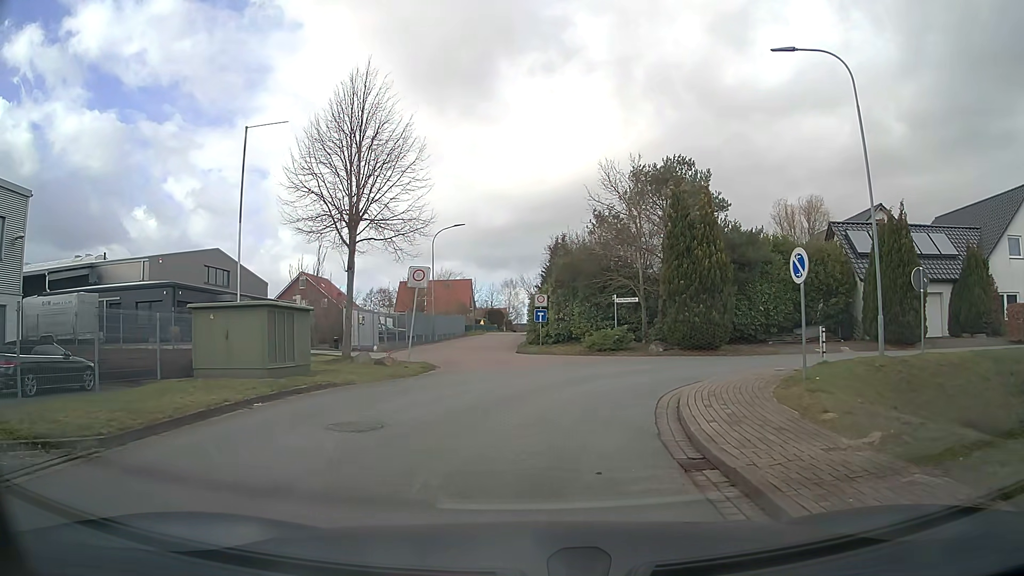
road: residential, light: Day
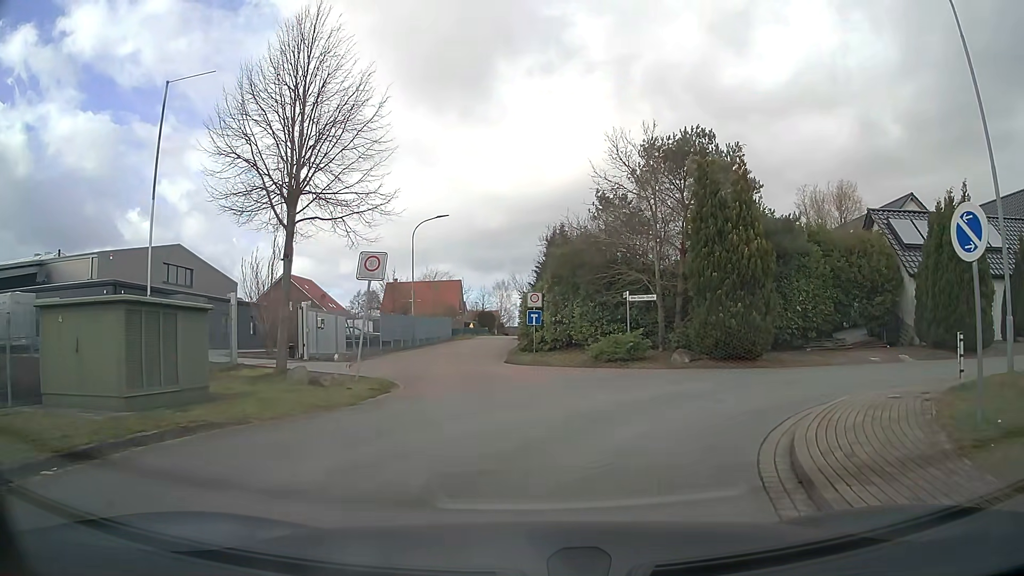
(0.0, +5.2) m; 0°
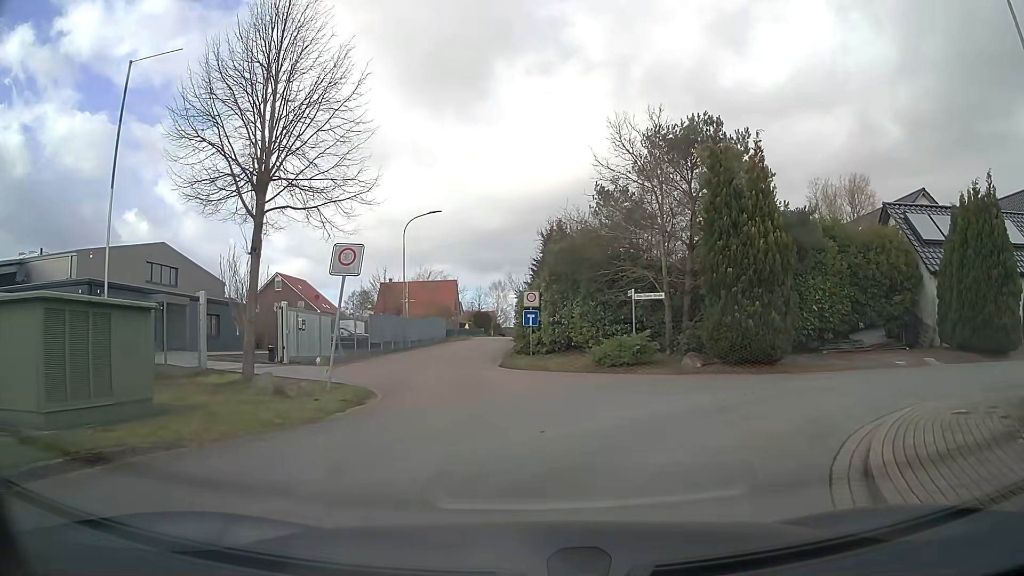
(0.0, +1.9) m; 0°
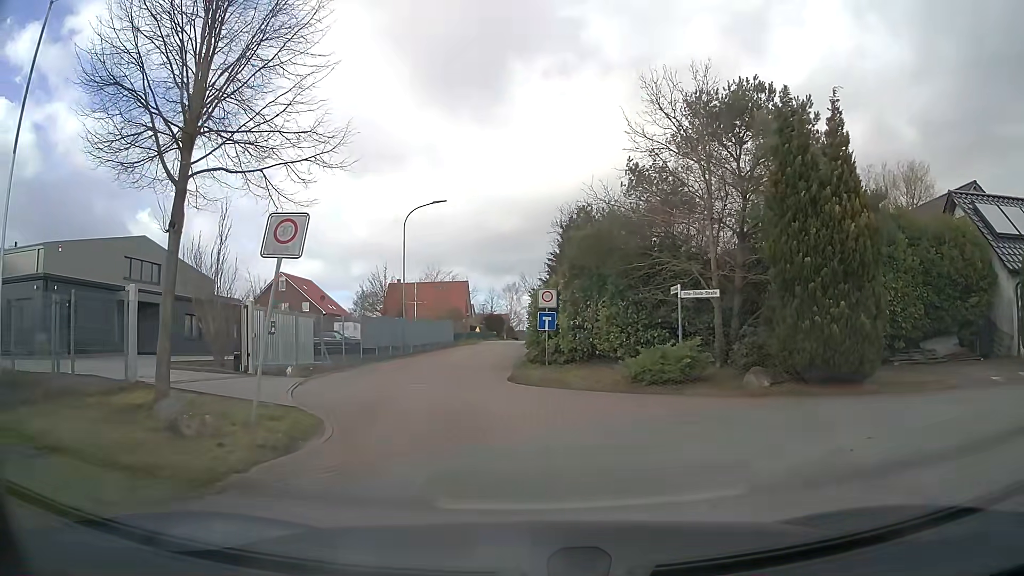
(0.0, +4.4) m; -1°
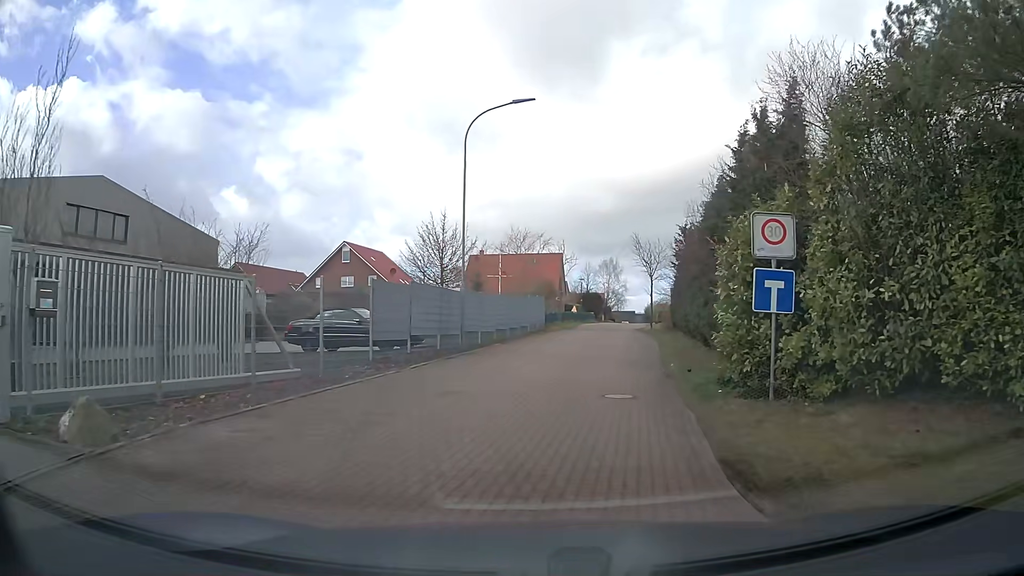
(-1.4, +14.1) m; -8°
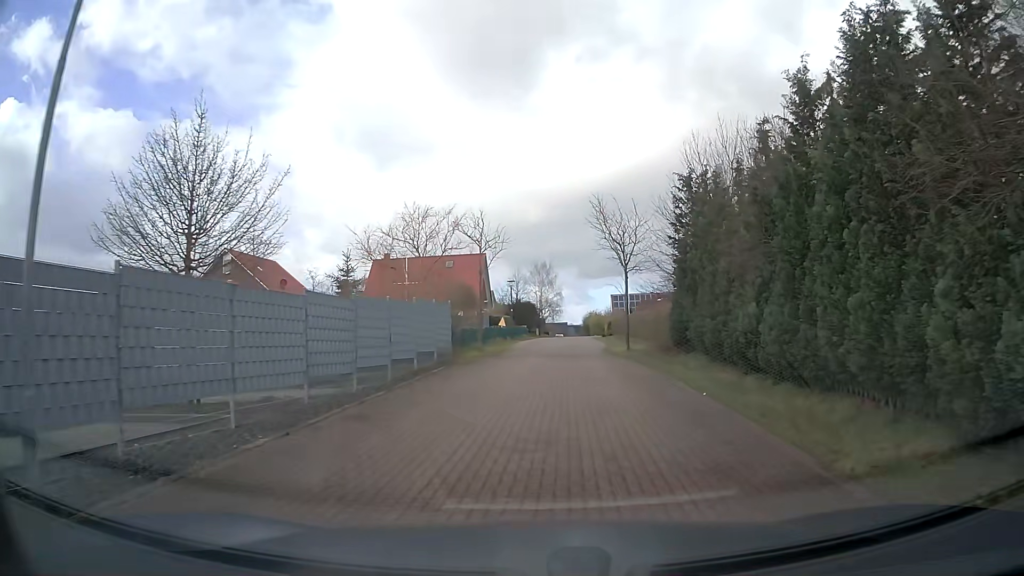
(+0.8, +17.0) m; +5°
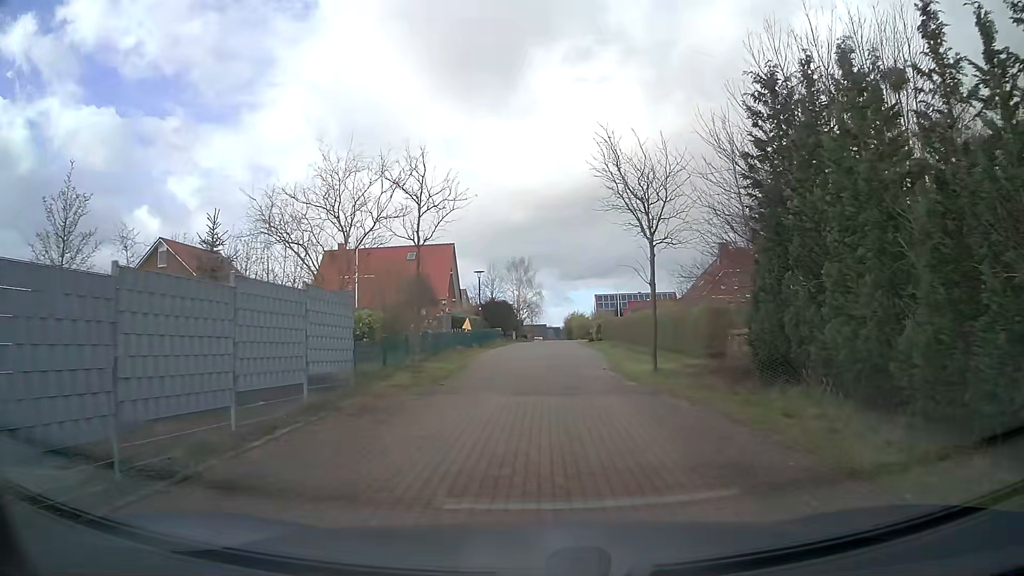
(+0.3, +10.4) m; +3°
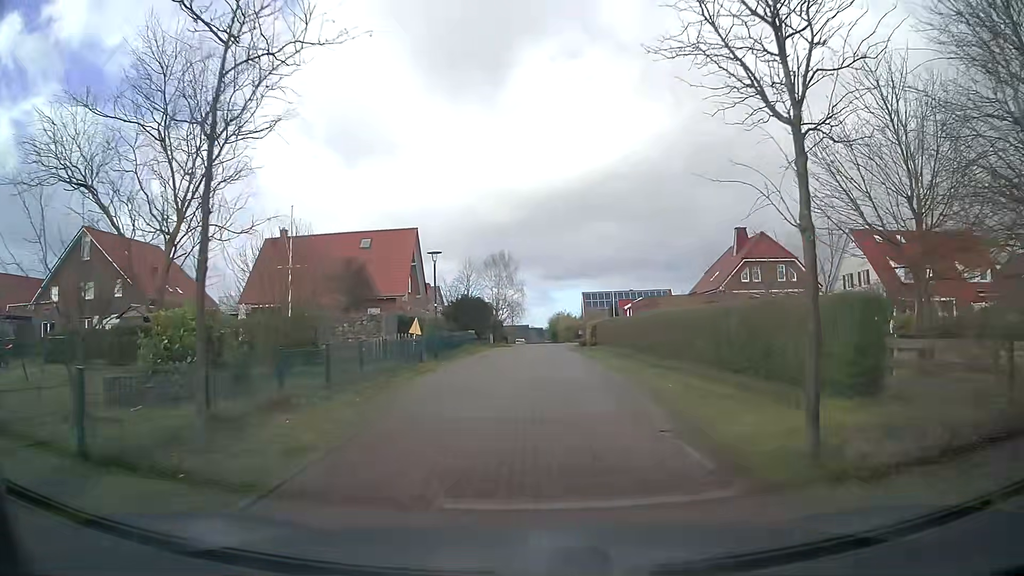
(+0.1, +10.8) m; +1°
(0, +10) (0, +20) (0, +30) (0, +40) (+1, +50) (+1, +60) (+4, +69) (+14, +72) (+24, +72) (+34, +72) m
